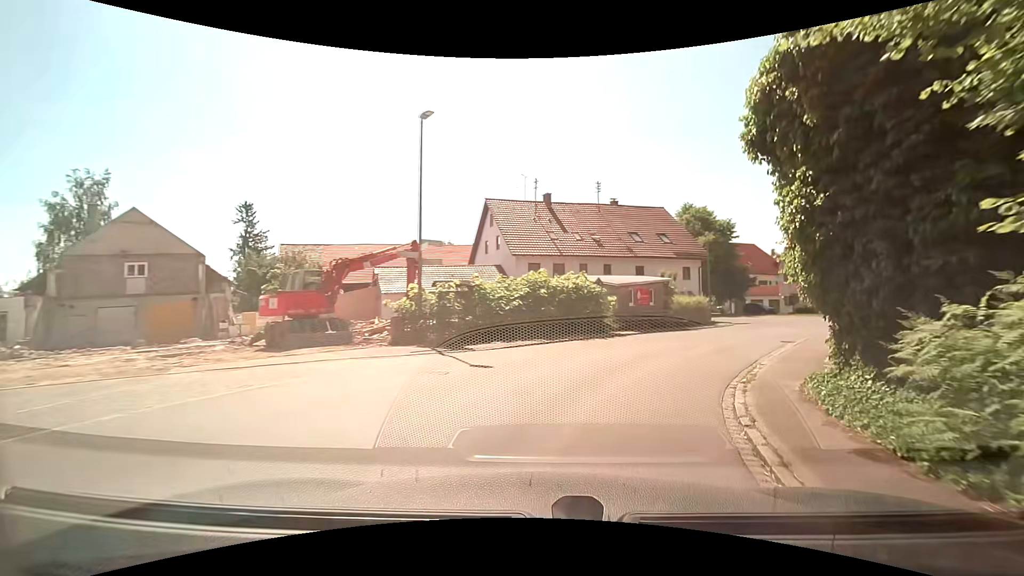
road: tertiary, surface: asphalt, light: Day
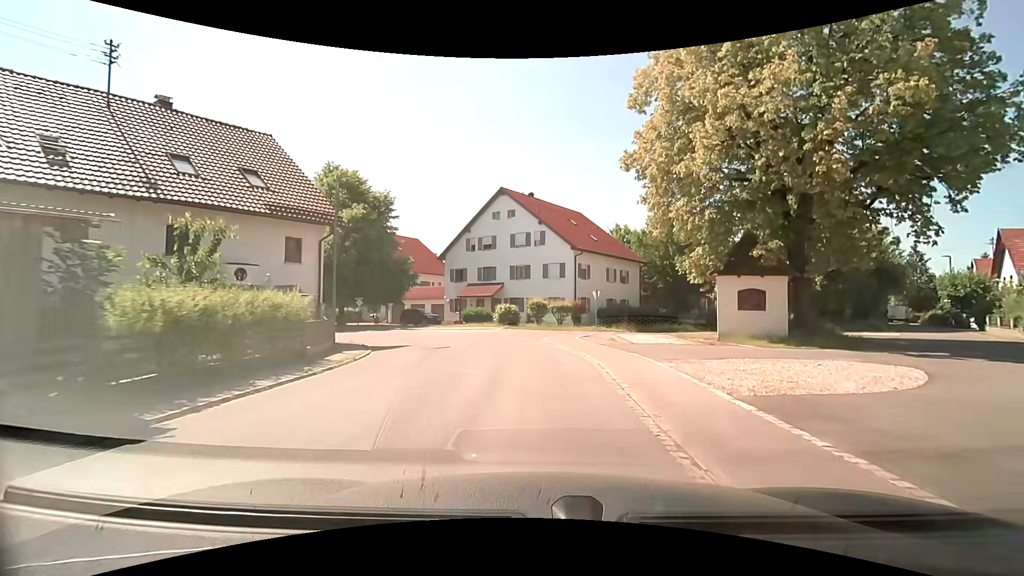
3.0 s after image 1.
(+7.9, +21.3) m; +35°
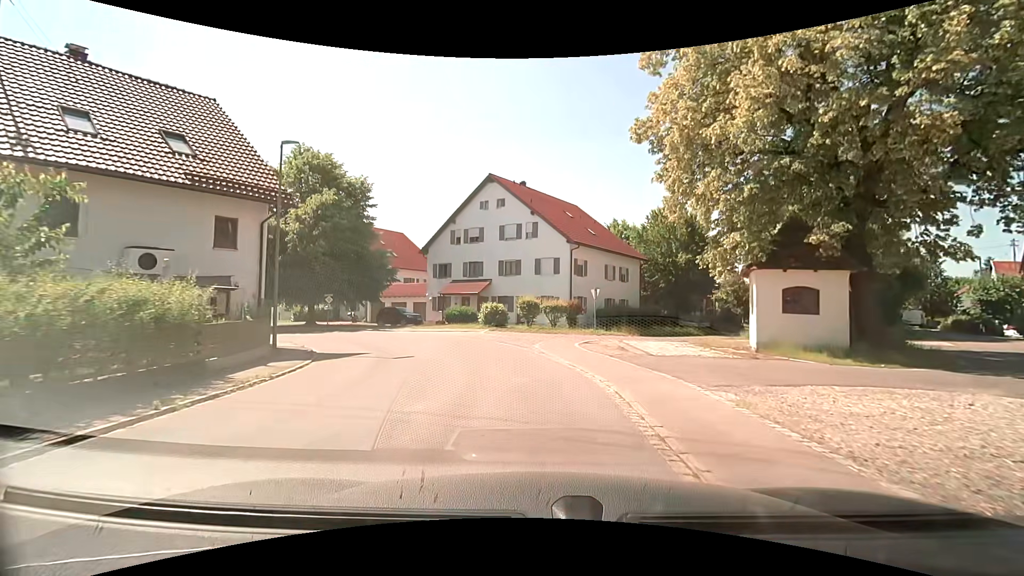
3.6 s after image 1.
(+0.1, +4.3) m; +1°
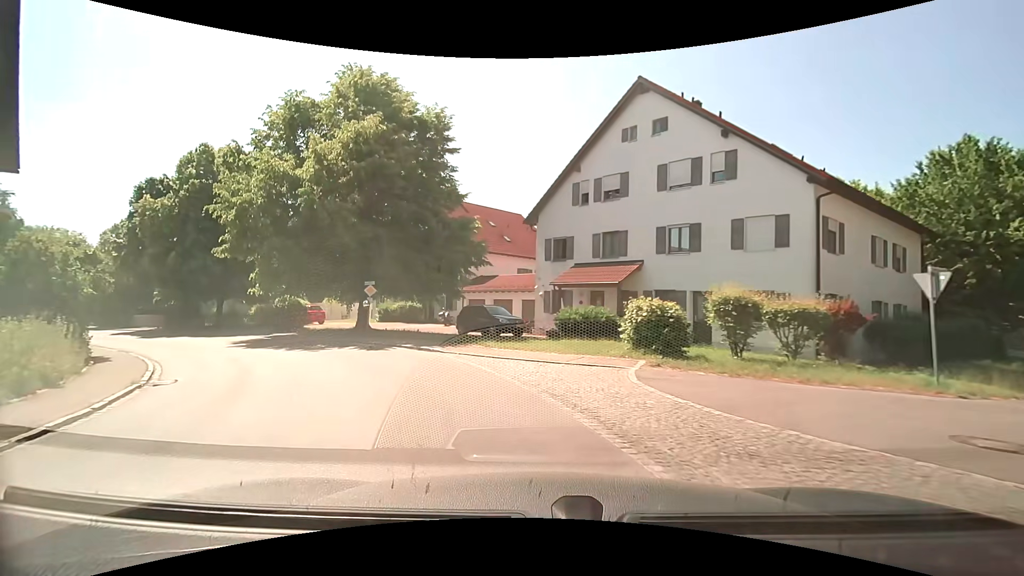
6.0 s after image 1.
(-1.5, +16.8) m; -16°
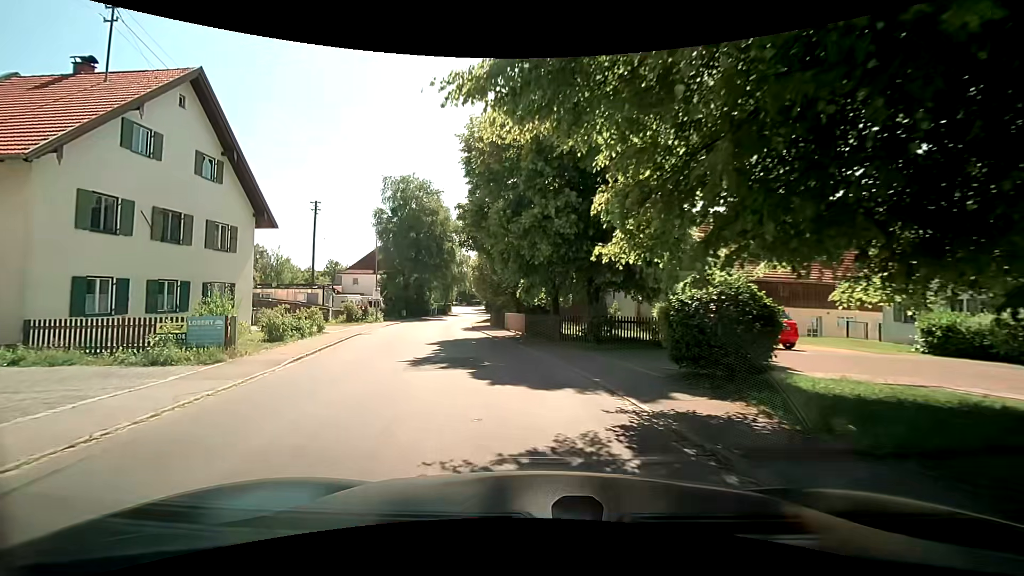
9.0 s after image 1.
(-8.3, +19.4) m; -46°
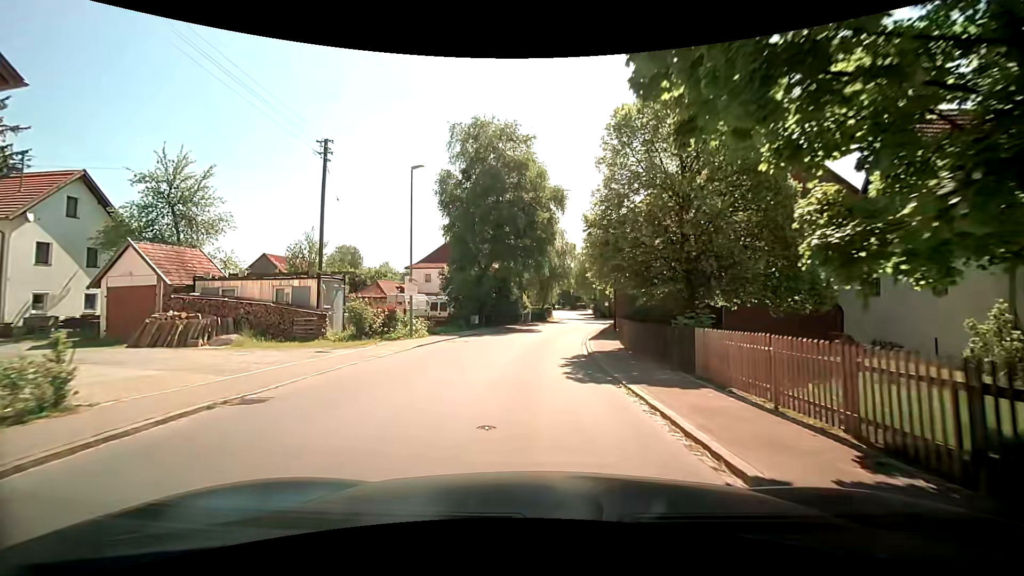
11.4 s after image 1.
(-2.6, +19.0) m; -12°
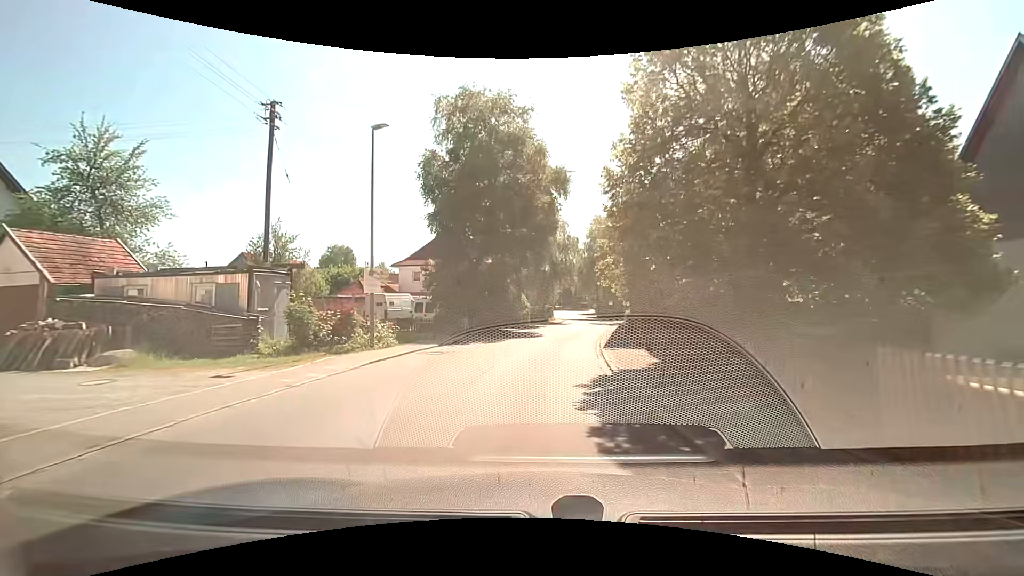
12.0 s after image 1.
(+0.1, +5.3) m; +2°
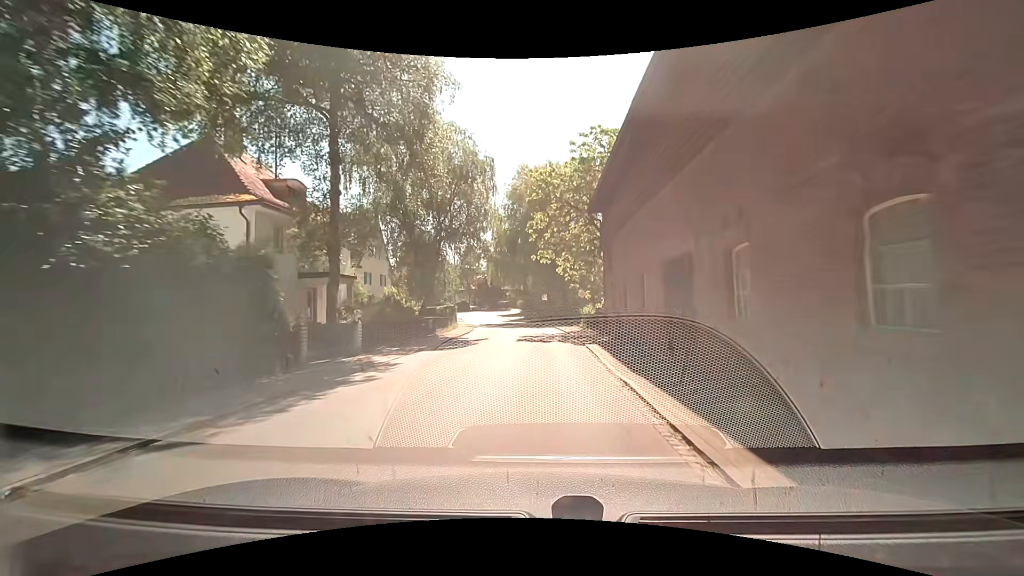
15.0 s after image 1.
(+1.7, +29.4) m; +8°
(0, +10) (0, +20) (0, +30) (-1, +40) (-2, +50) (-4, +60) (-5, +70) (-7, +79) (-9, +89) (-10, +99) m
